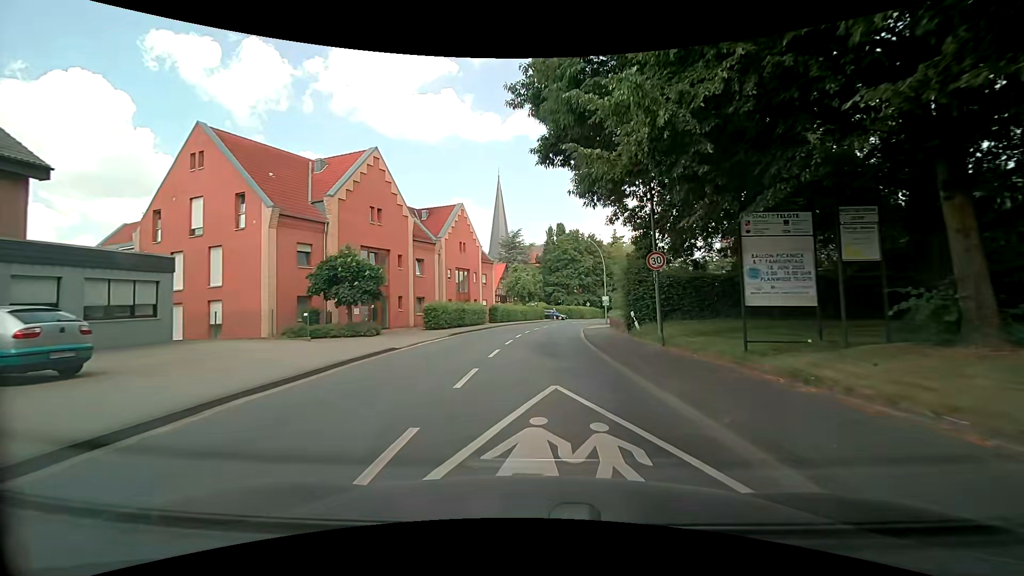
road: secondary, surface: asphalt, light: Day
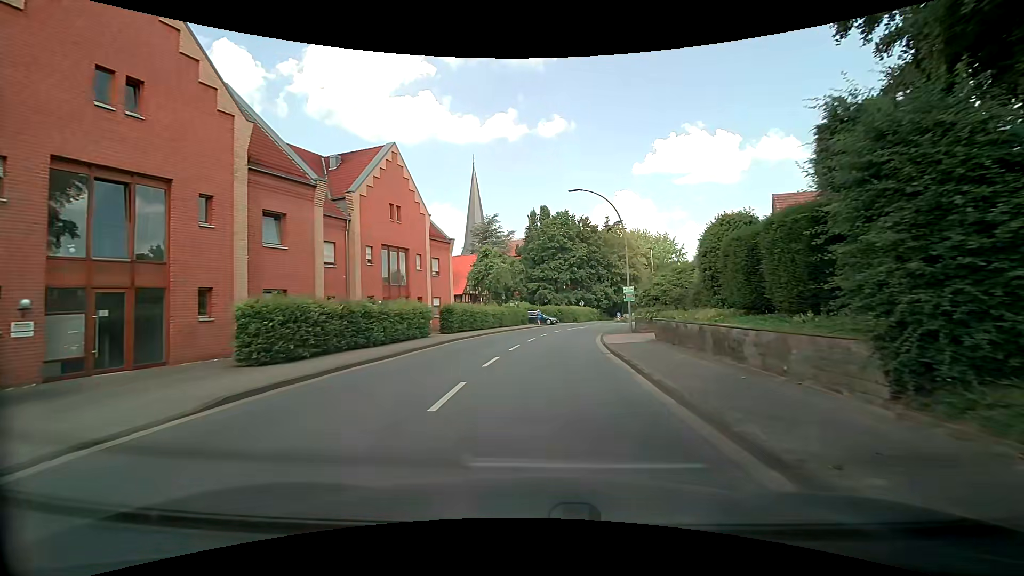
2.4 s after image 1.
(0.0, +19.0) m; +2°
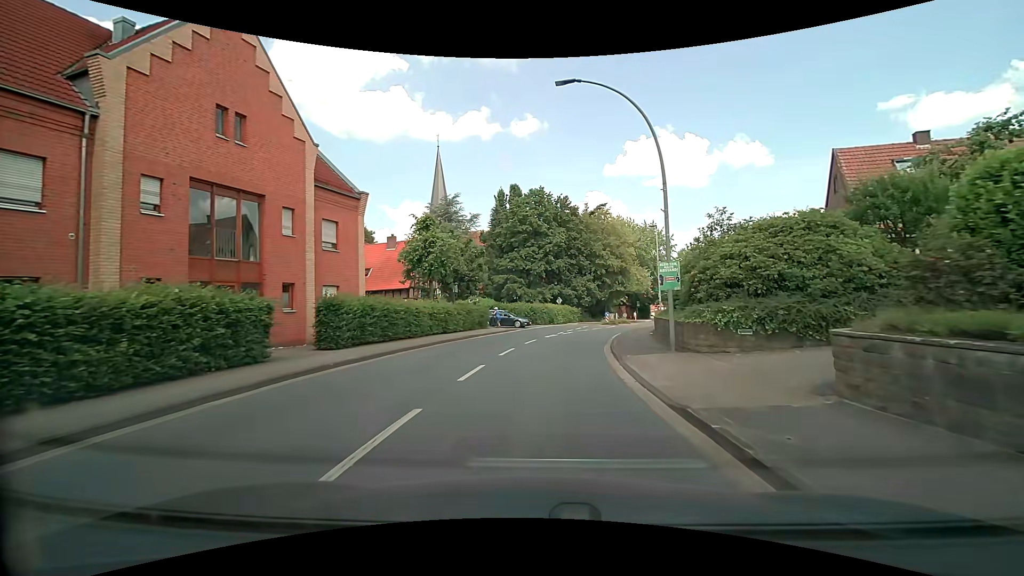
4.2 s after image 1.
(+0.3, +14.3) m; +2°
(0, +10) (+1, +20) (+3, +30) (+6, +39) (+9, +49) (+13, +58) (+17, +67) (+20, +77) (+24, +86) (+27, +95) m
